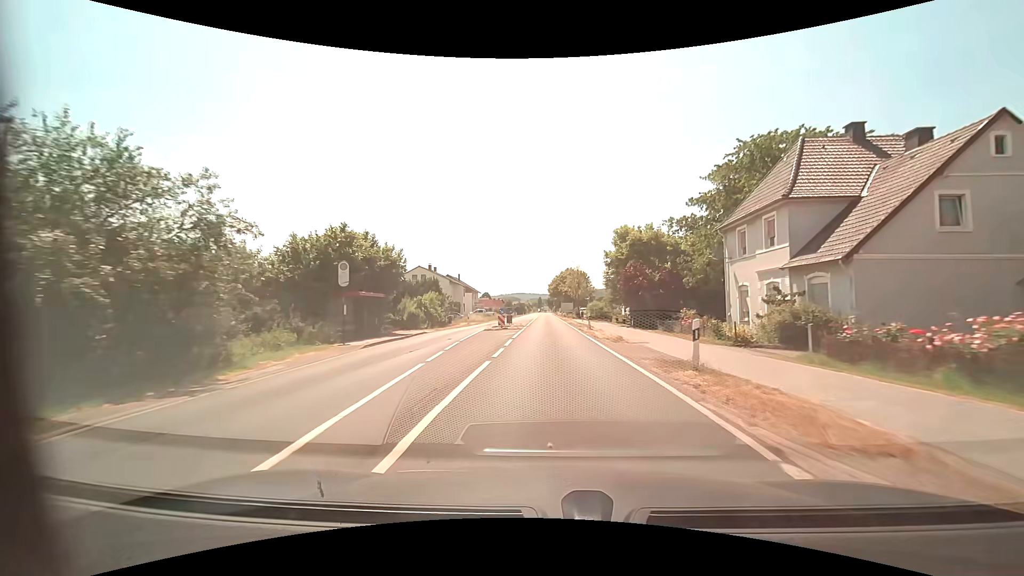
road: primary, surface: asphalt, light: Day
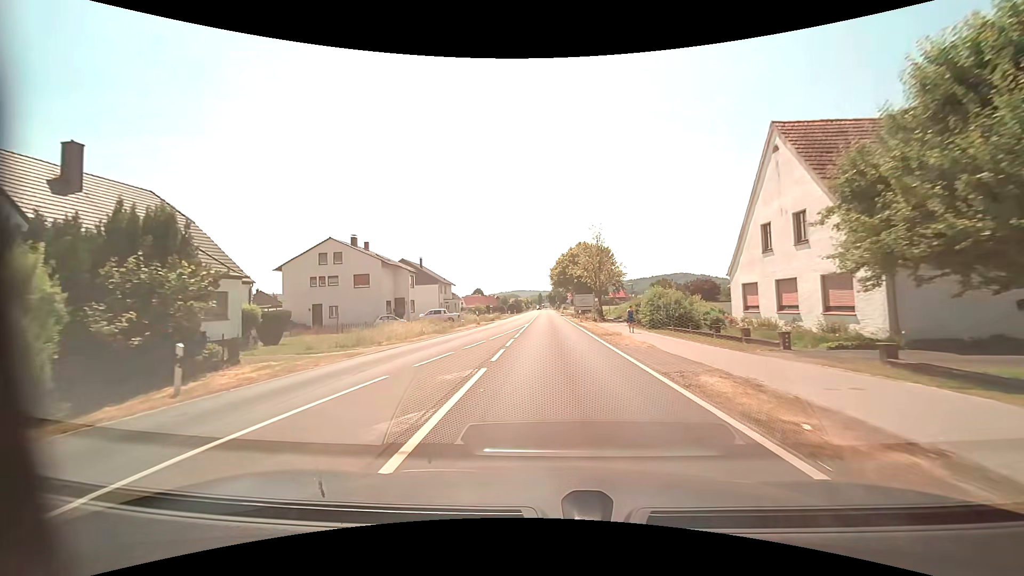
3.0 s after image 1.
(-0.2, +40.0) m; 0°
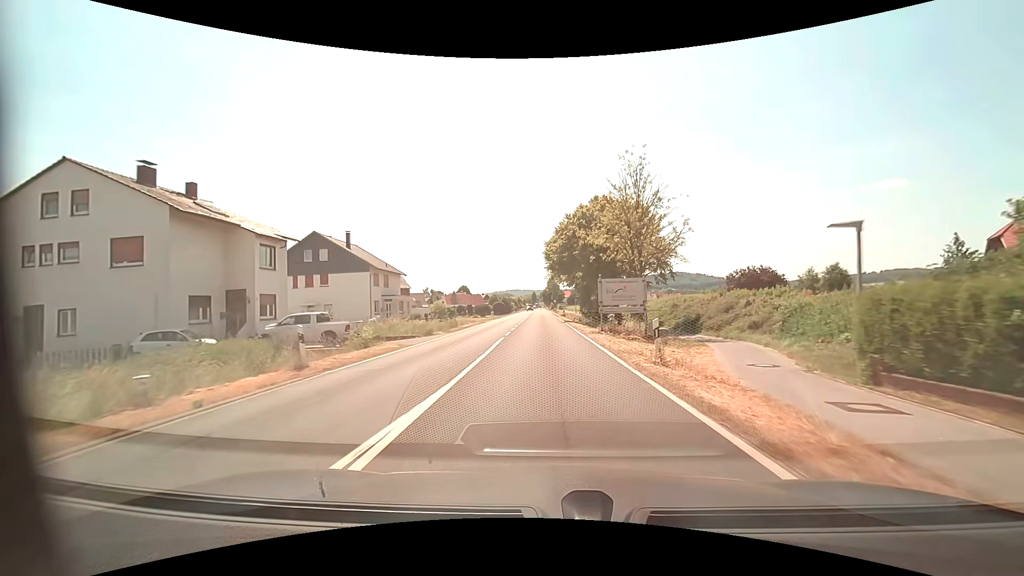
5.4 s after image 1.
(+0.2, +31.0) m; 0°
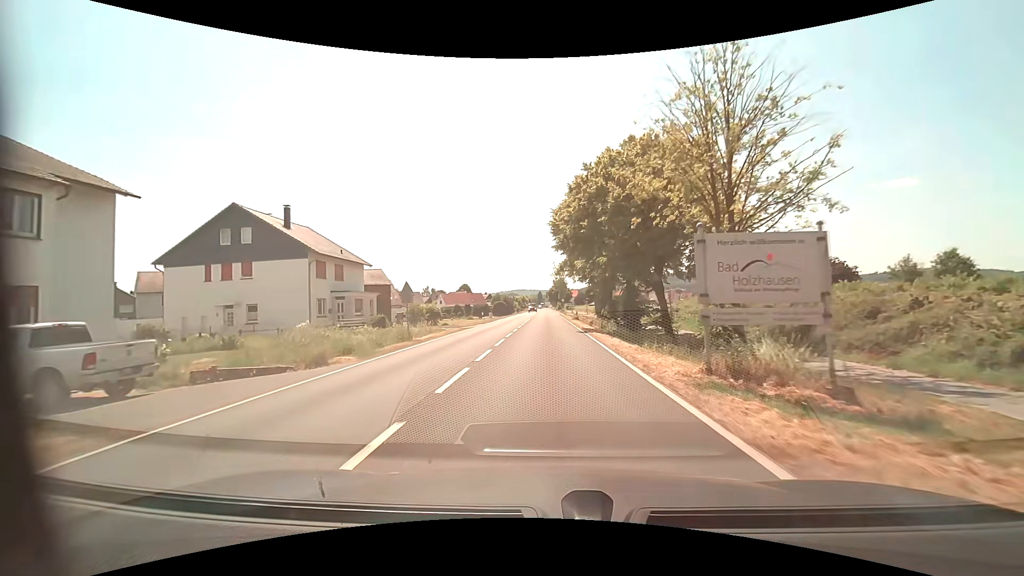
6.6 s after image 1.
(0.0, +15.4) m; 0°
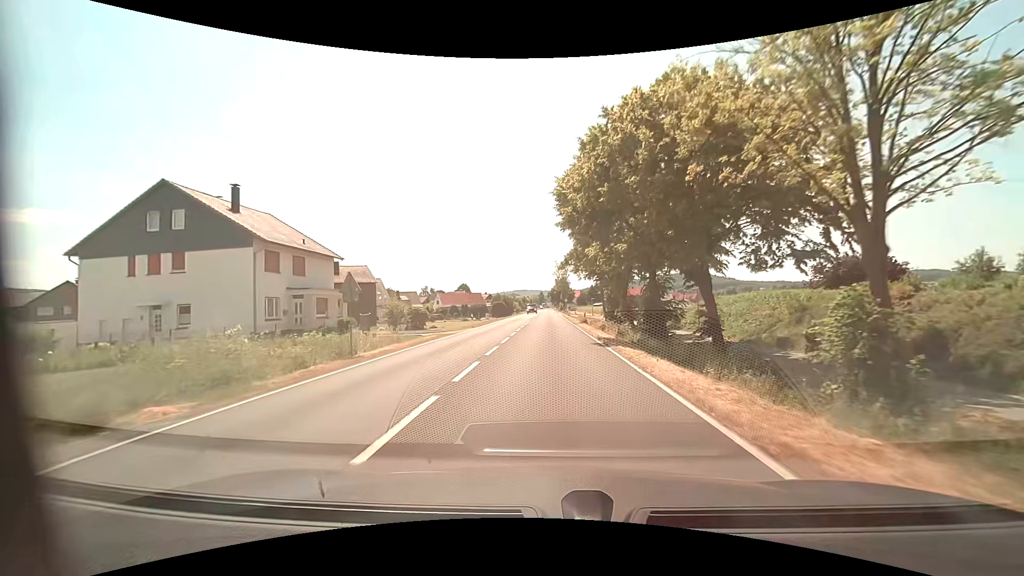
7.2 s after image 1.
(0.0, +7.7) m; 0°
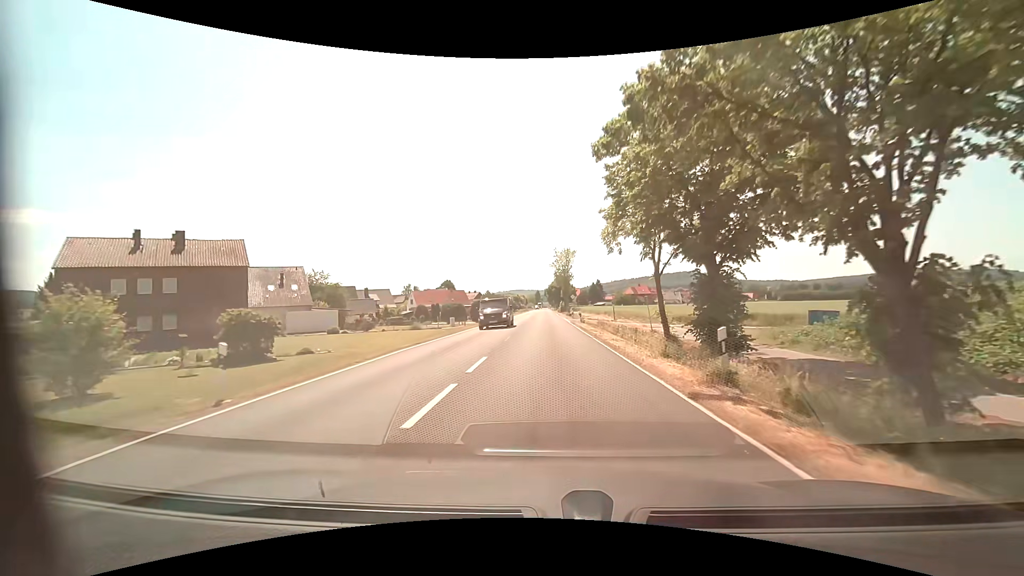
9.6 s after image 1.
(-0.1, +30.7) m; 0°
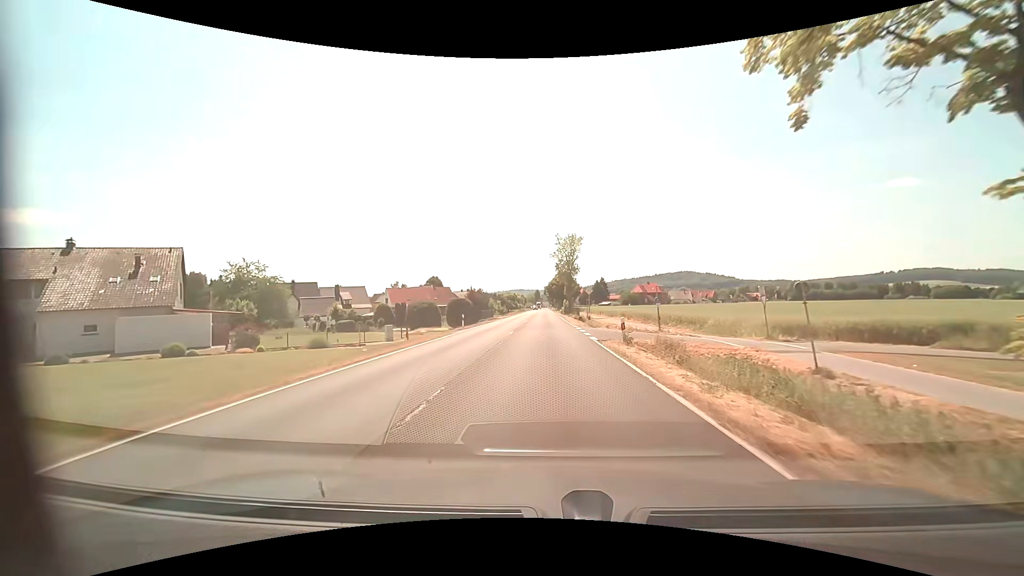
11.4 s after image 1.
(0.0, +23.0) m; 0°
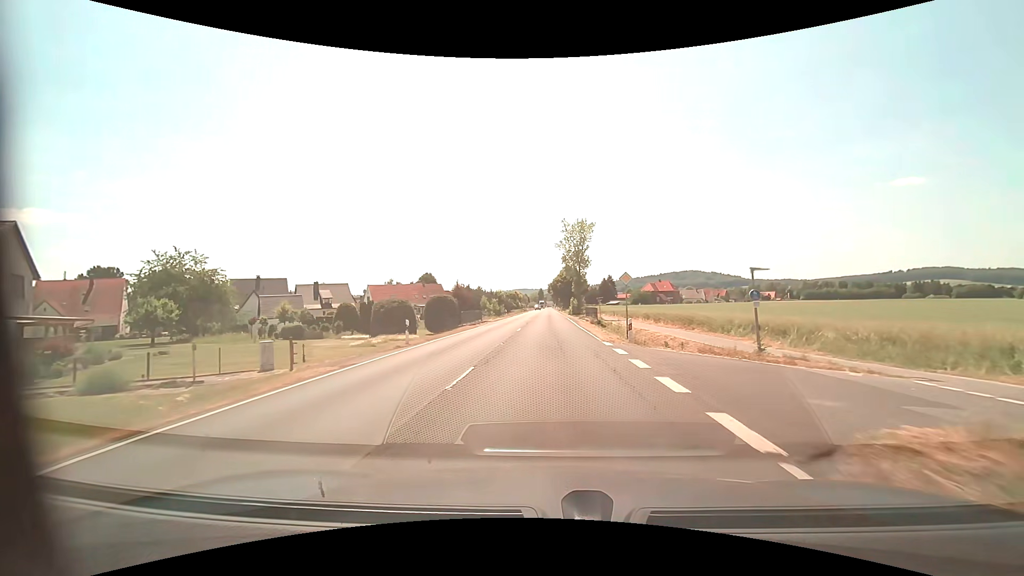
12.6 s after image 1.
(0.0, +15.5) m; -1°
(0, +10) (0, +20) (0, +30) (0, +40) (0, +50) (0, +60) (0, +70) (+1, +80) (+1, +90) (+1, +100) m
